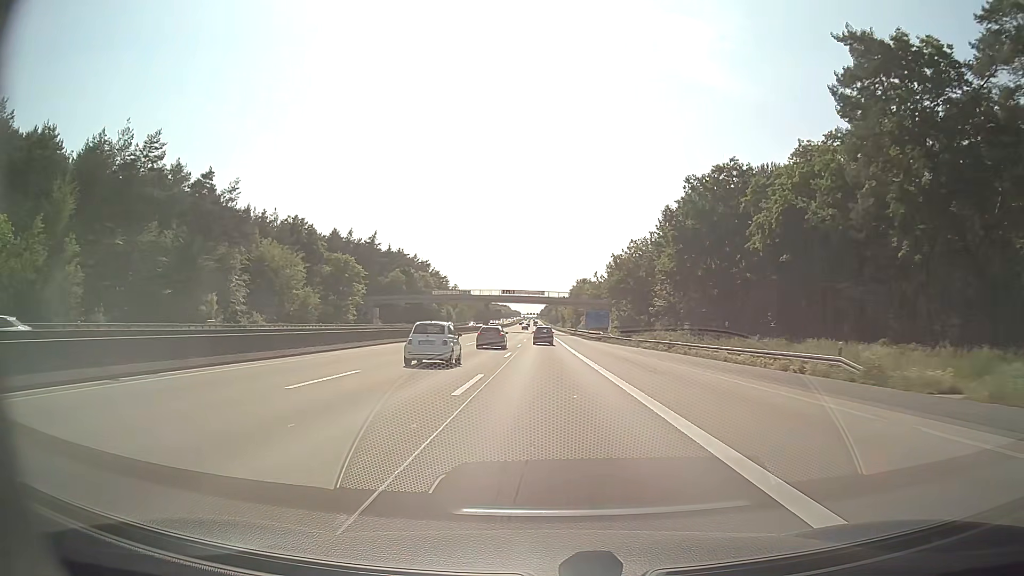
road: motorway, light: Day
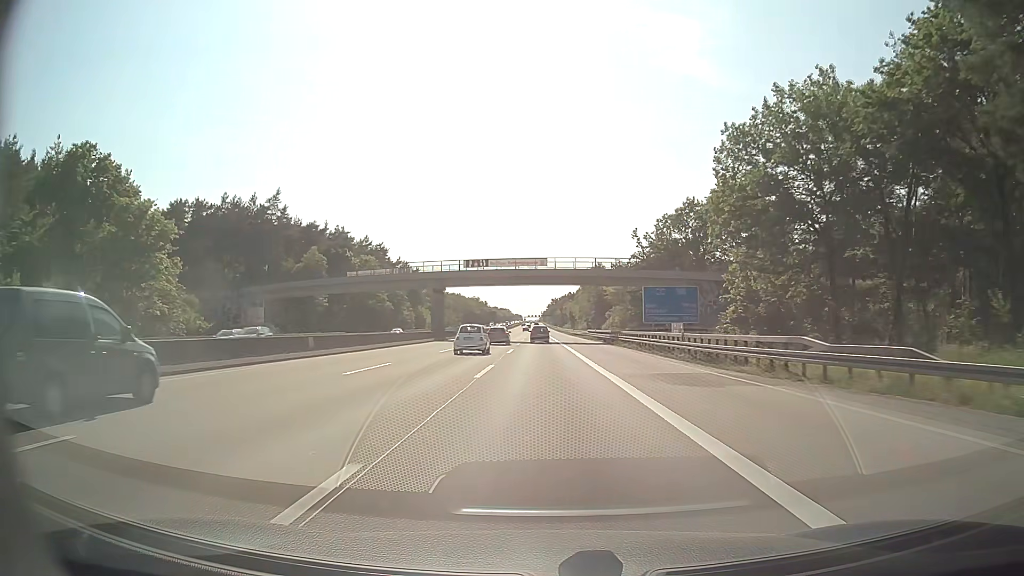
(0.0, +67.2) m; 0°
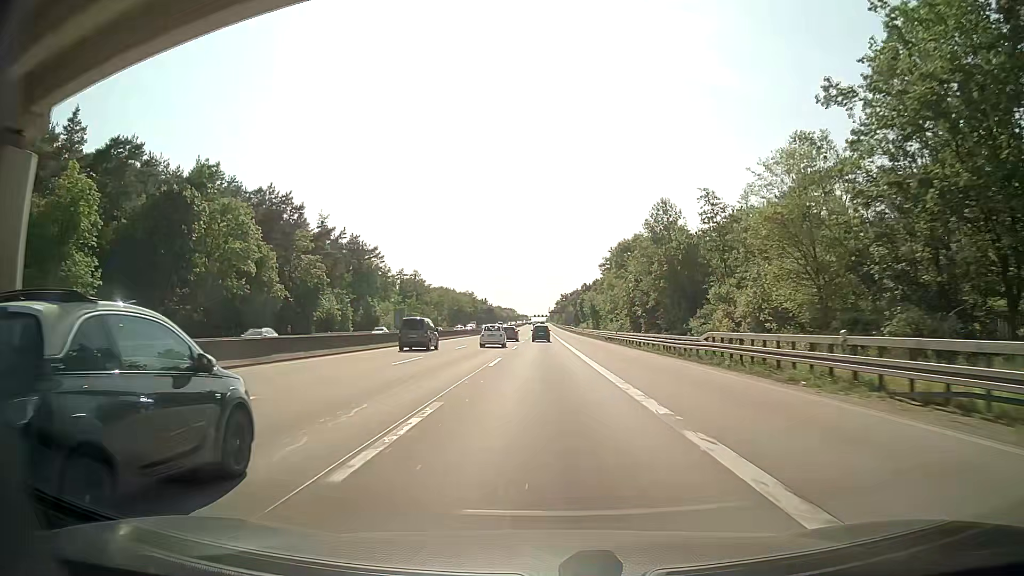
(-0.5, +67.0) m; -1°
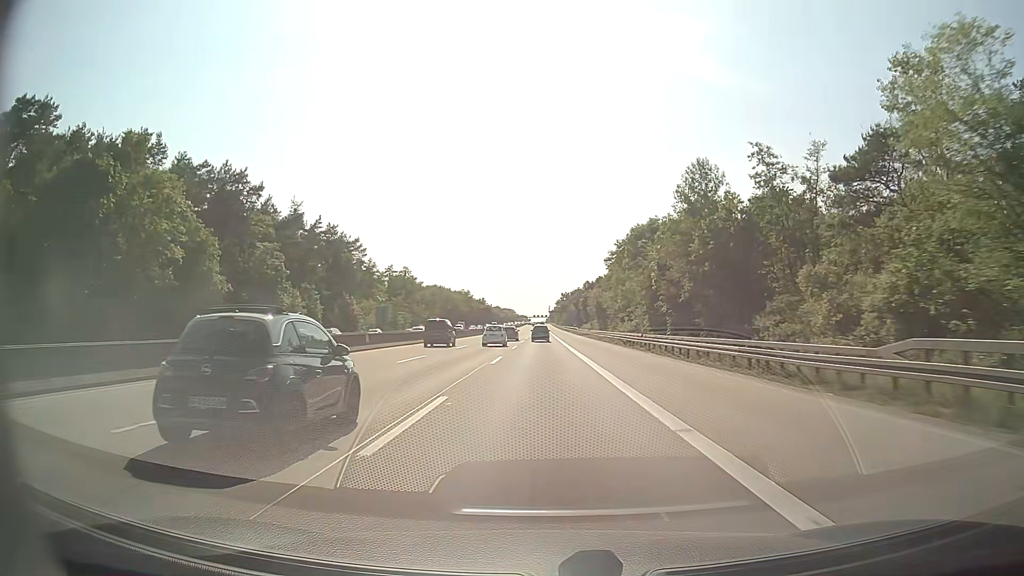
(0.0, +16.8) m; 0°
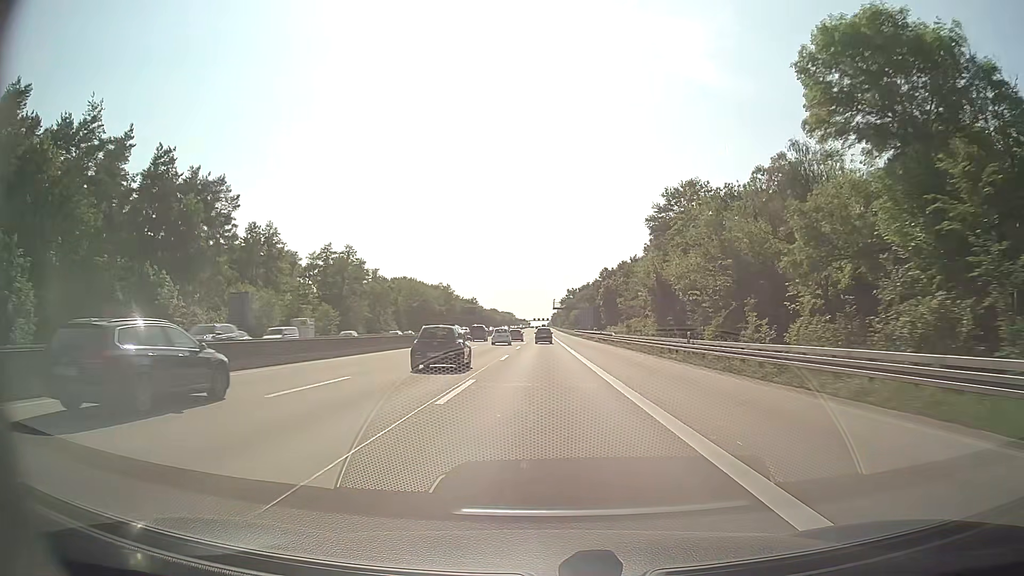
(-0.2, +67.0) m; 0°
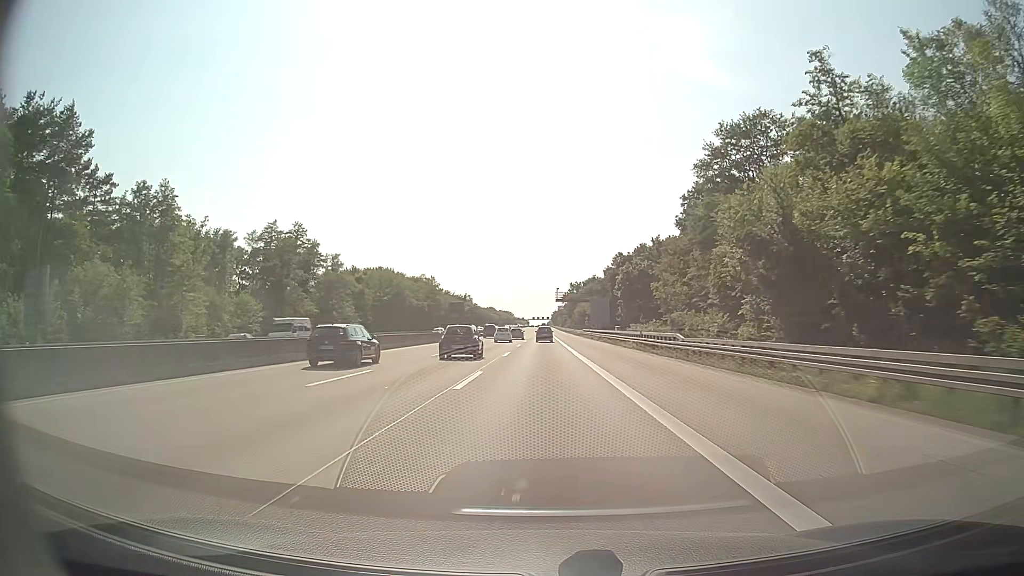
(0.0, +33.5) m; 0°
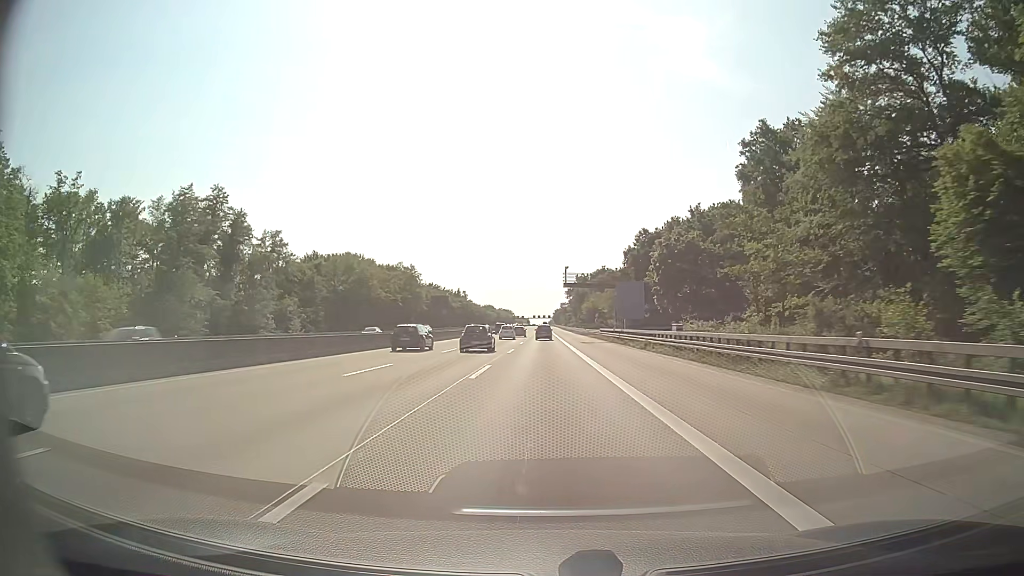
(0.0, +33.5) m; 0°
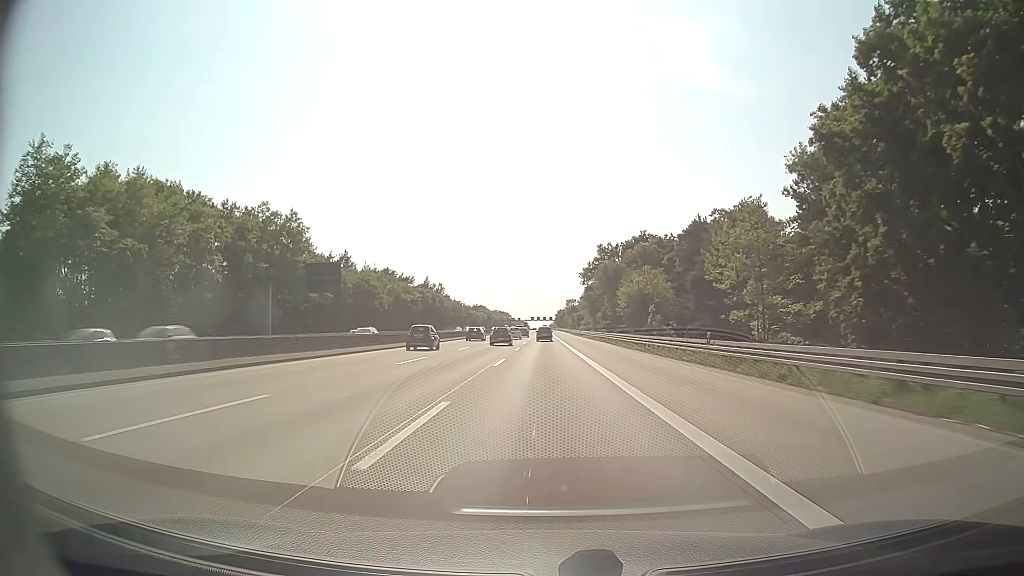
(0.0, +84.2) m; 0°
(0, +10) (0, +20) (0, +30) (0, +40) (0, +50) (0, +60) (0, +70) (0, +80) (0, +90) (0, +100) m
